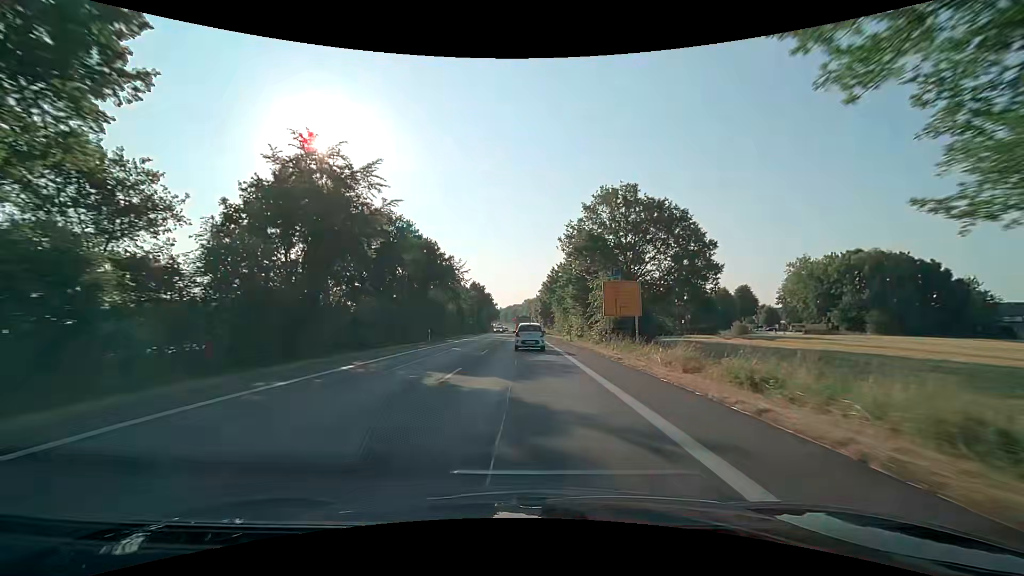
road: primary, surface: asphalt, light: Day
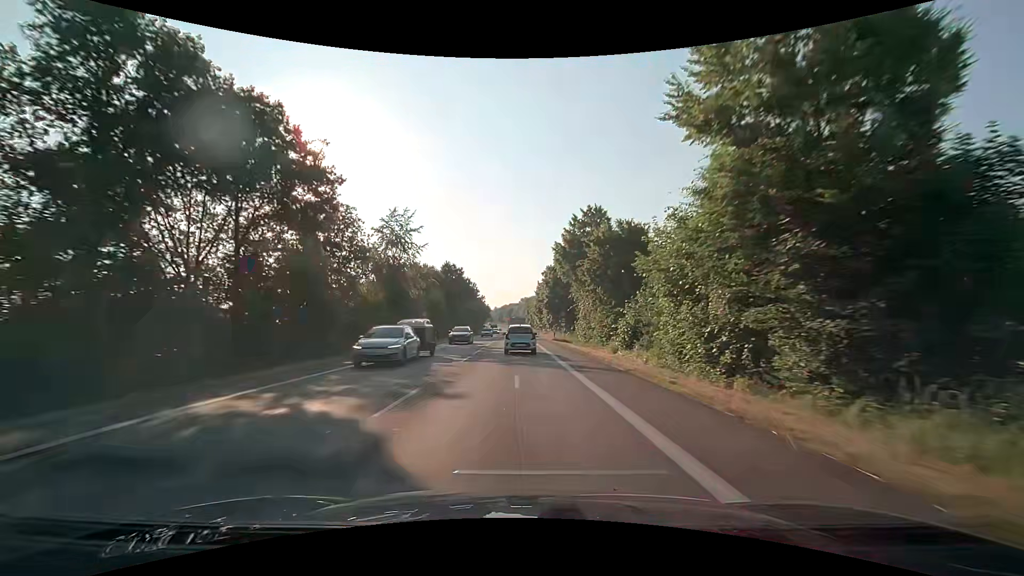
(0.0, +40.8) m; 0°
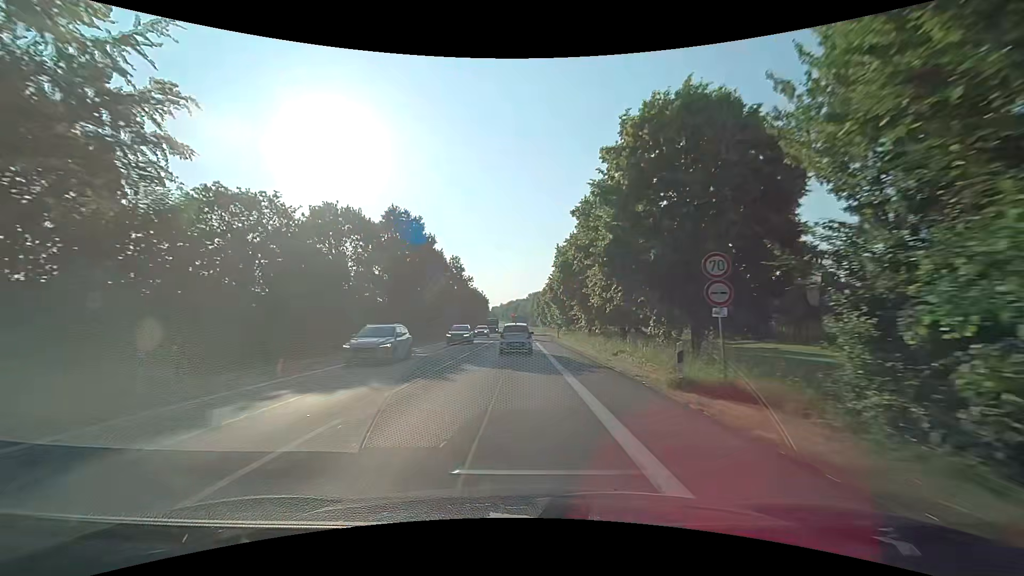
(+0.1, +40.2) m; -1°
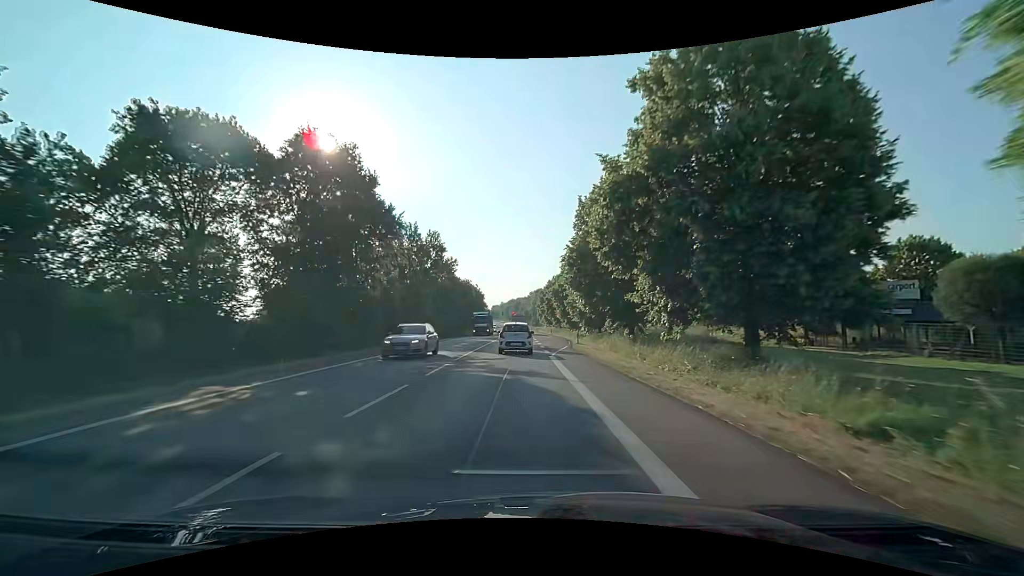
(+0.1, +19.9) m; 0°
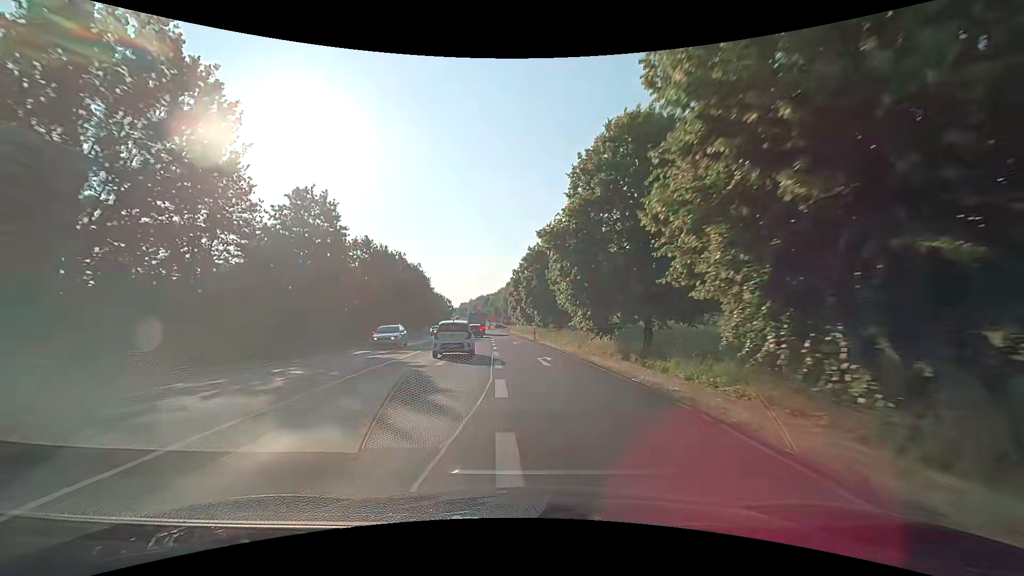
(+1.1, +40.2) m; +3°
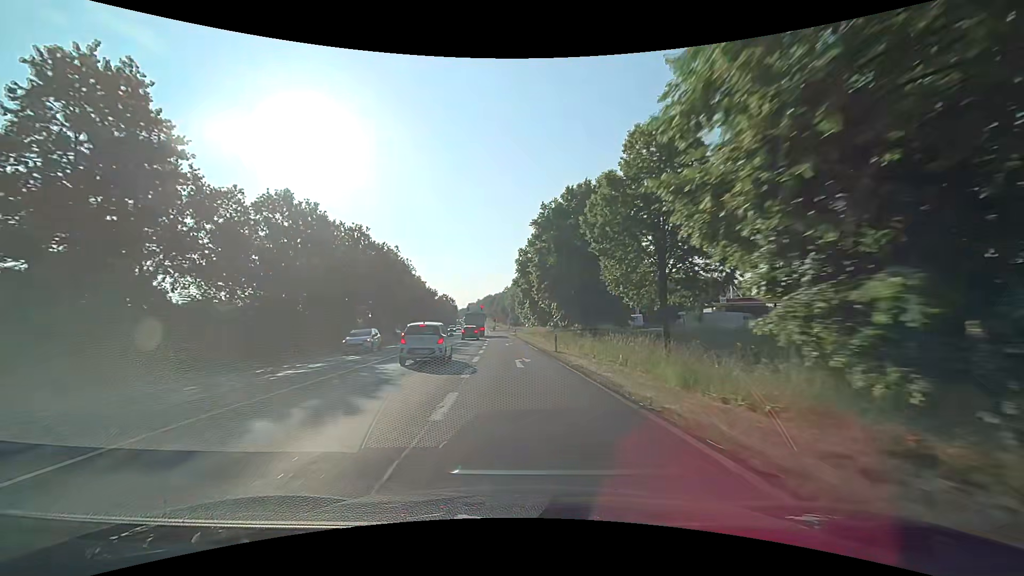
(0.0, +20.2) m; 0°
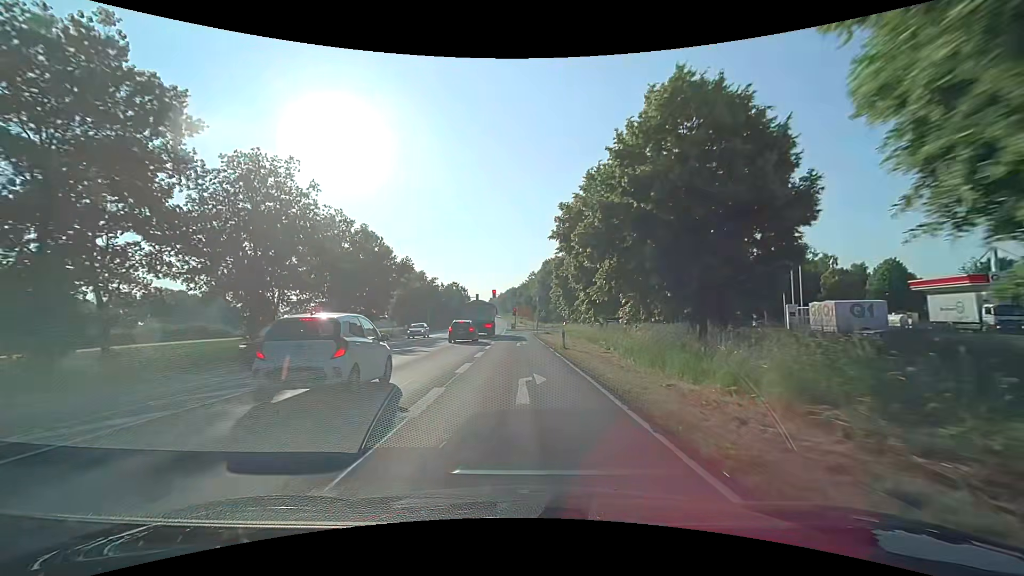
(-2.3, +48.0) m; -4°
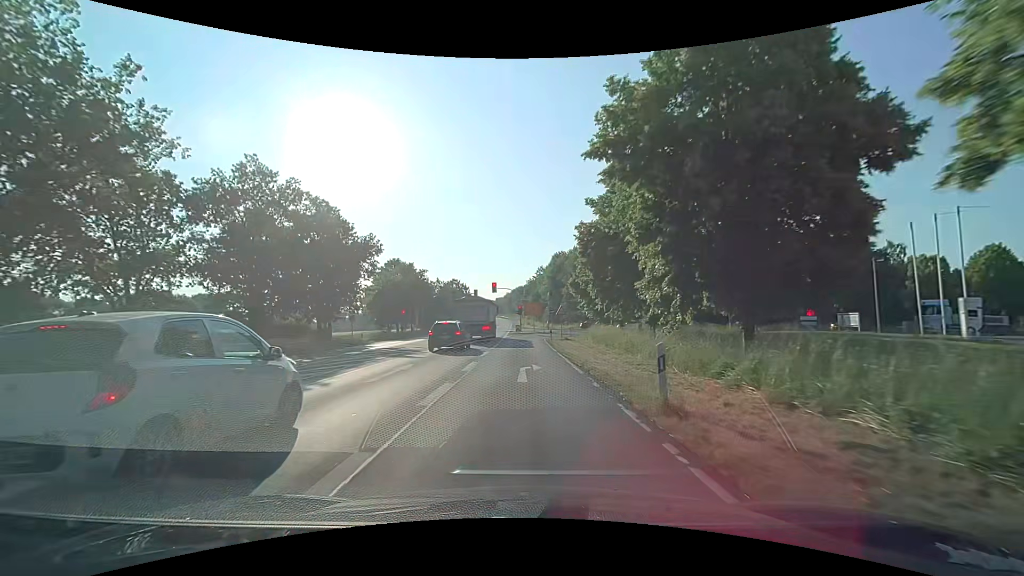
(+0.1, +16.8) m; 0°
(0, +10) (0, +20) (0, +30) (0, +40) (+1, +50) (+4, +59) (+11, +67) (+20, +71) (+30, +72) (+39, +73) m
